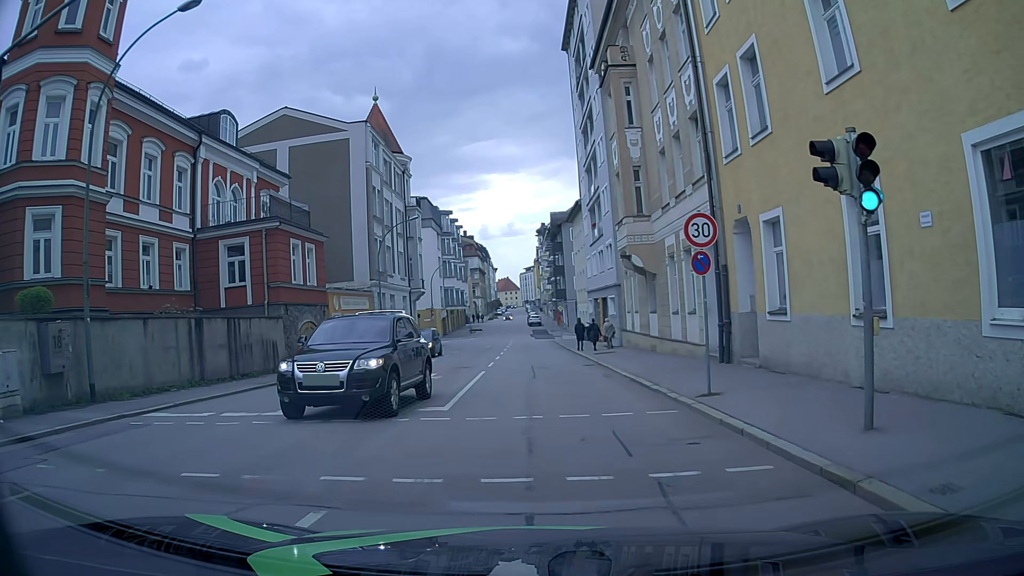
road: tertiary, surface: asphalt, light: Day
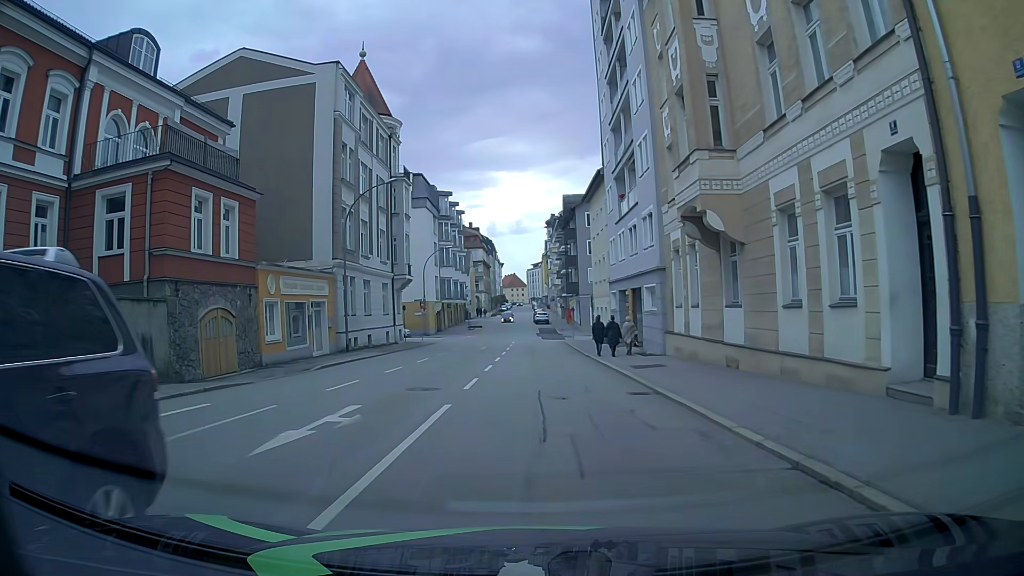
(0.0, +10.7) m; 0°
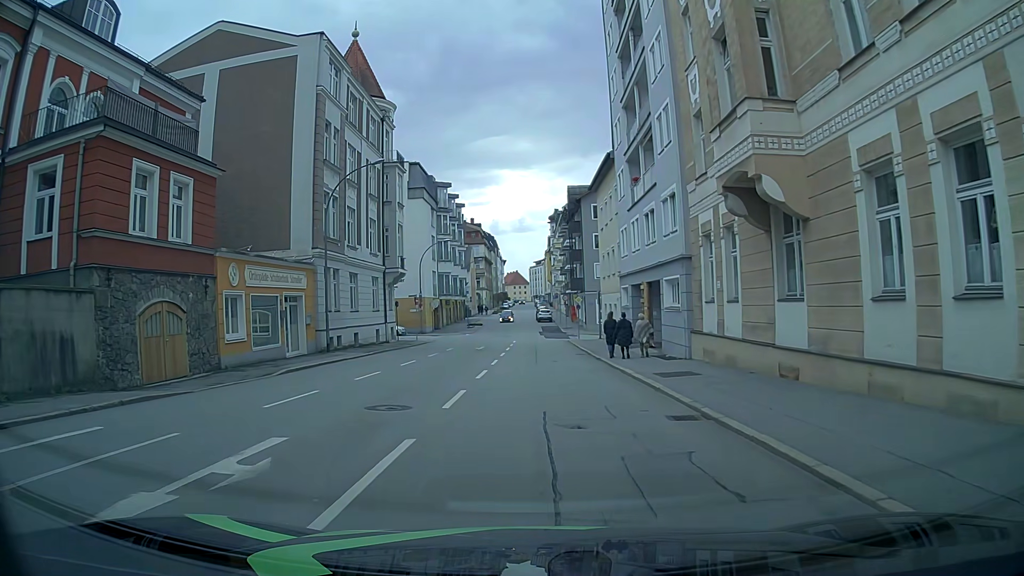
(0.0, +3.9) m; +1°
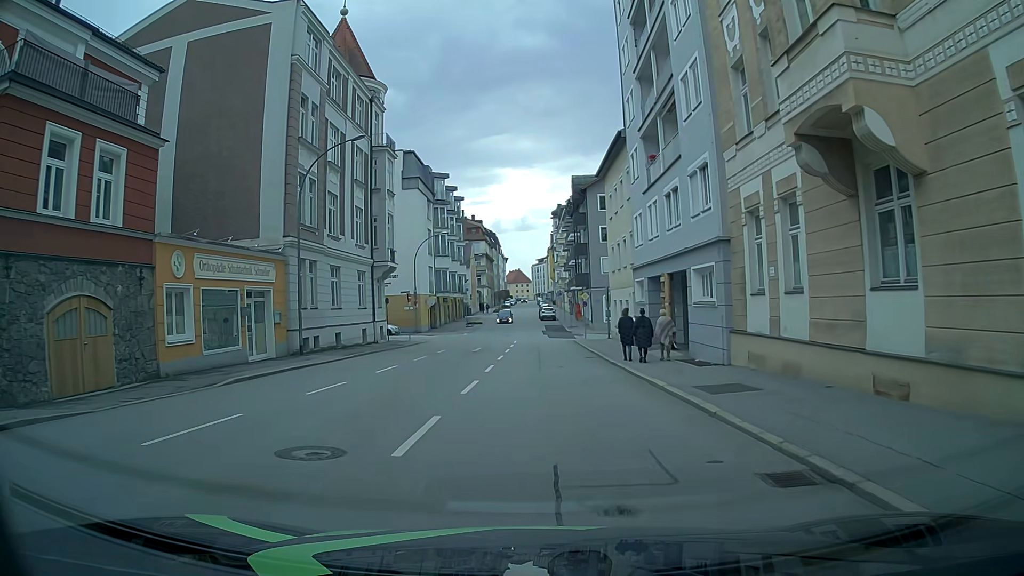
(-0.1, +4.2) m; -1°
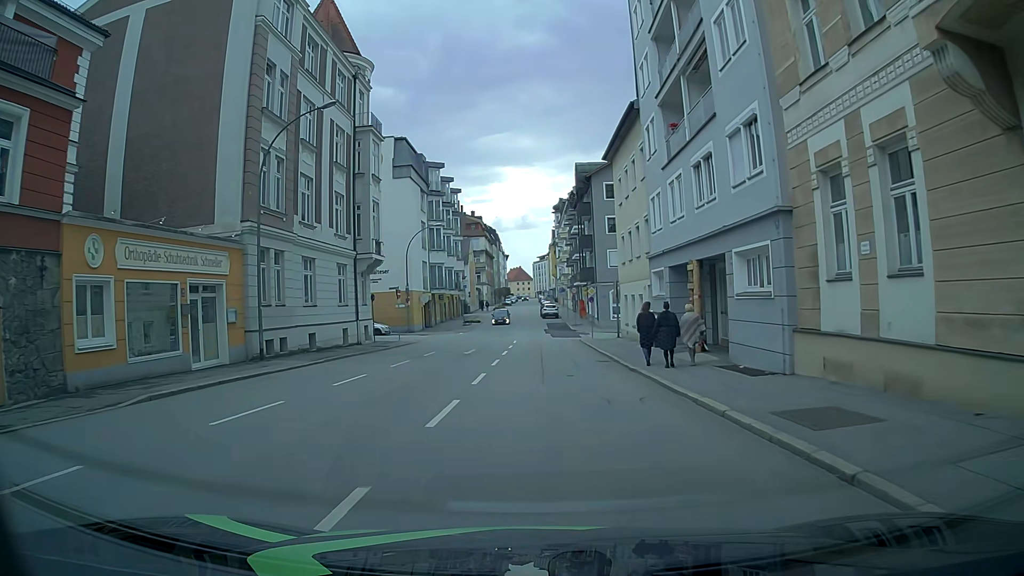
(0.0, +4.4) m; -1°
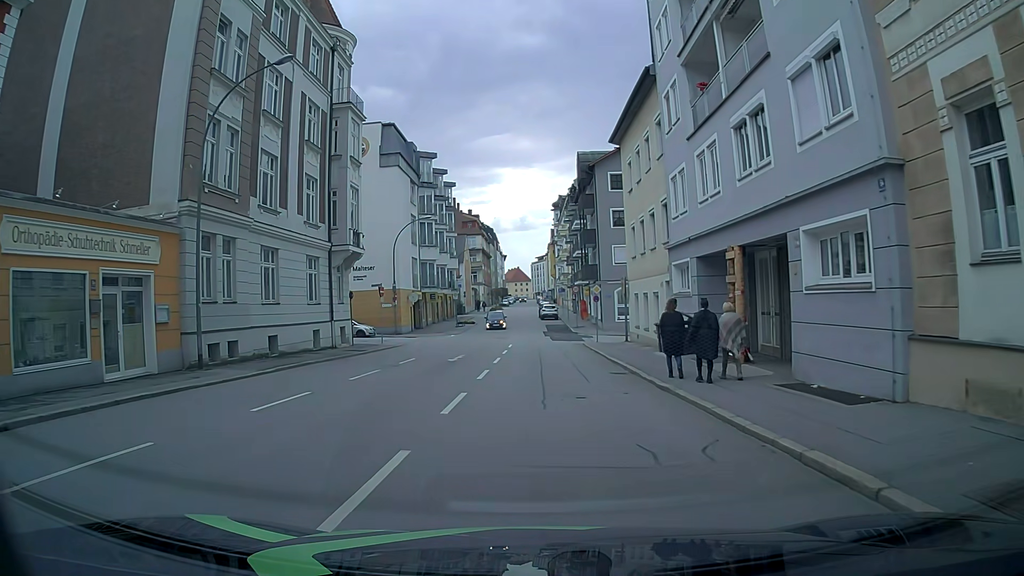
(0.0, +4.5) m; 0°
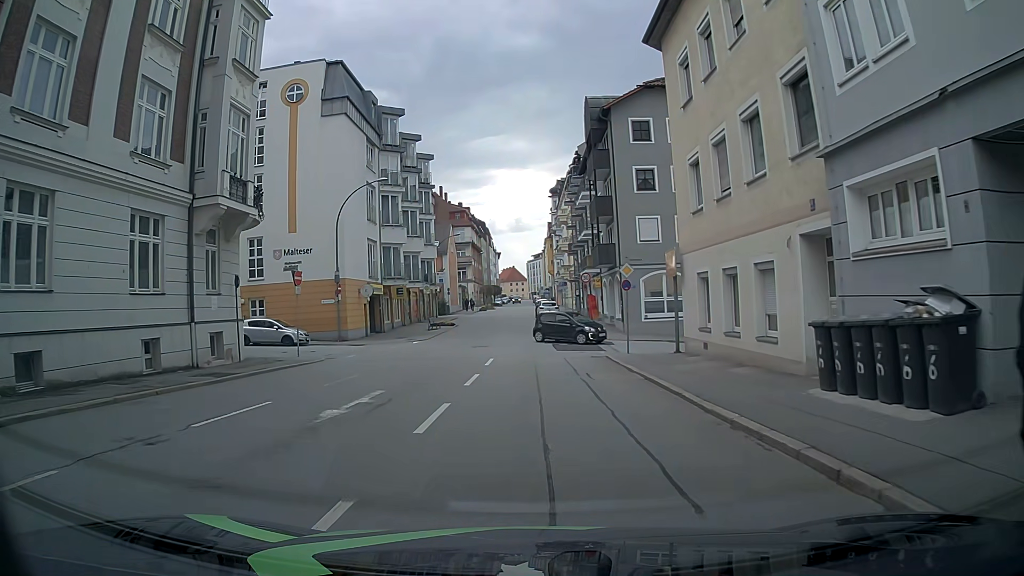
(+0.2, +14.1) m; +2°
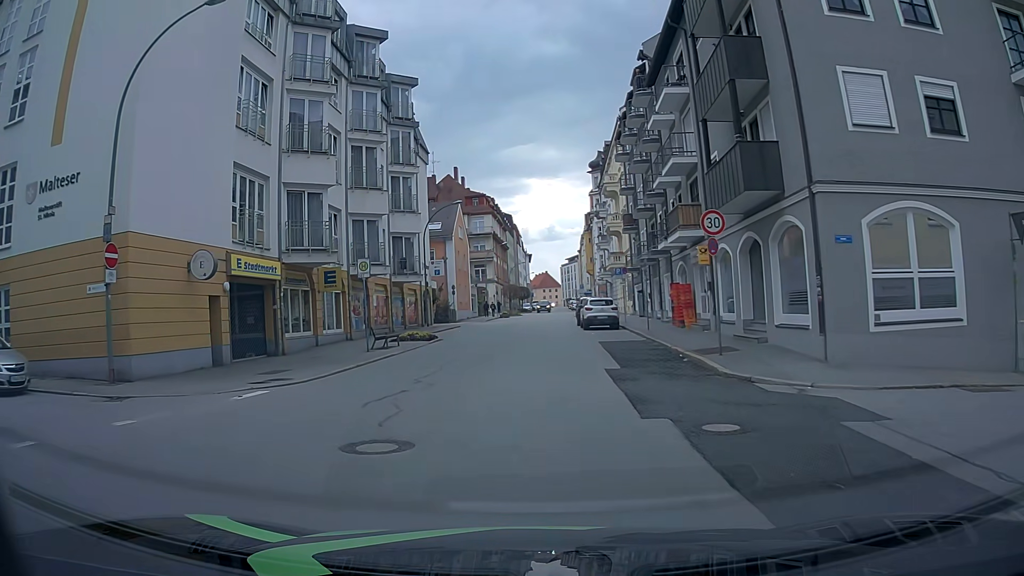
(-0.5, +23.3) m; -3°
(0, +10) (0, +20) (0, +30) (+1, +40) (+1, +50) (+1, +60) (+2, +70) (+3, +80) (+3, +90) (+3, +100) m
